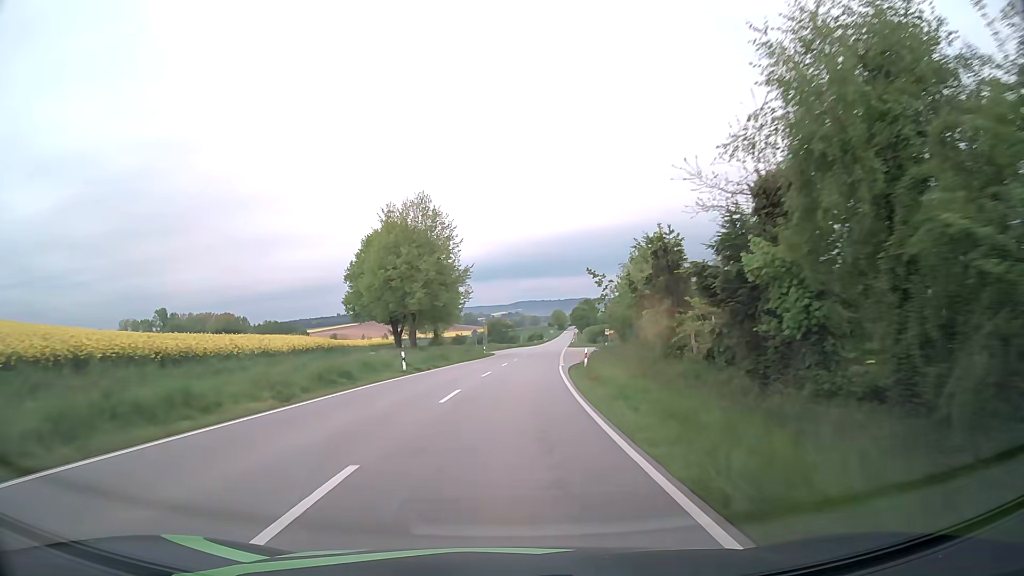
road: secondary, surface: asphalt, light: Day
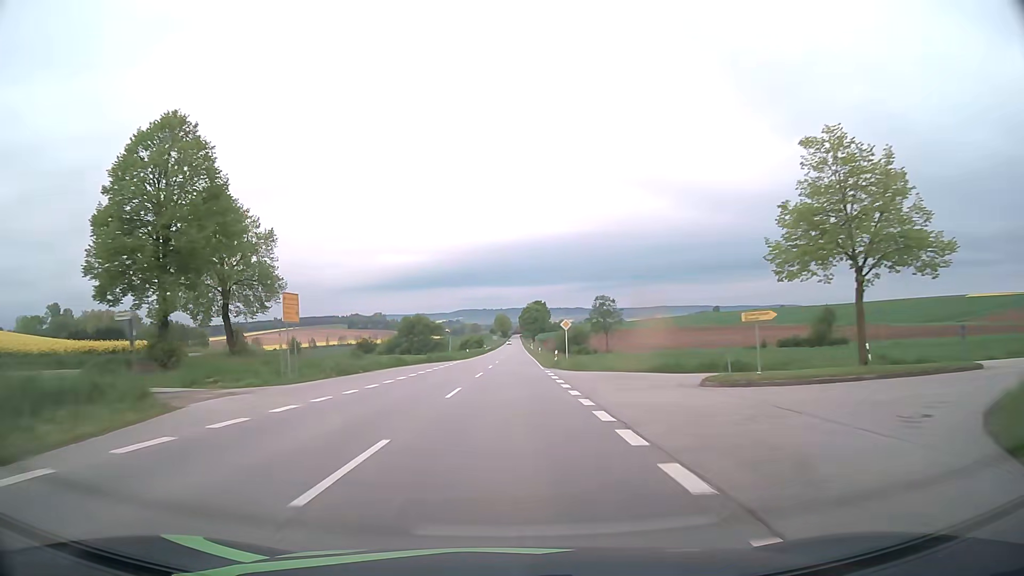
(+4.0, +69.5) m; +5°
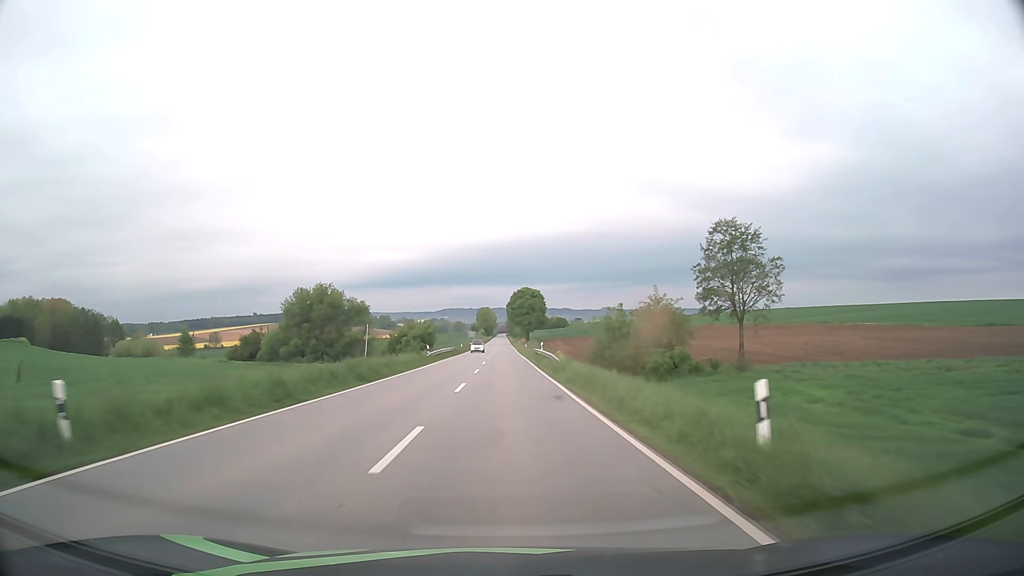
(+0.7, +71.0) m; +1°
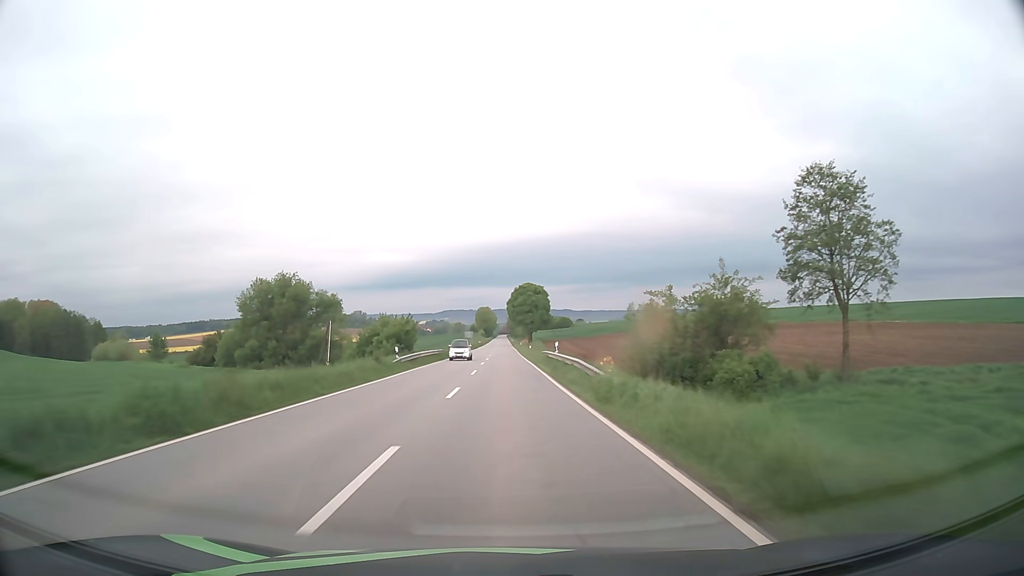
(0.0, +14.3) m; 0°
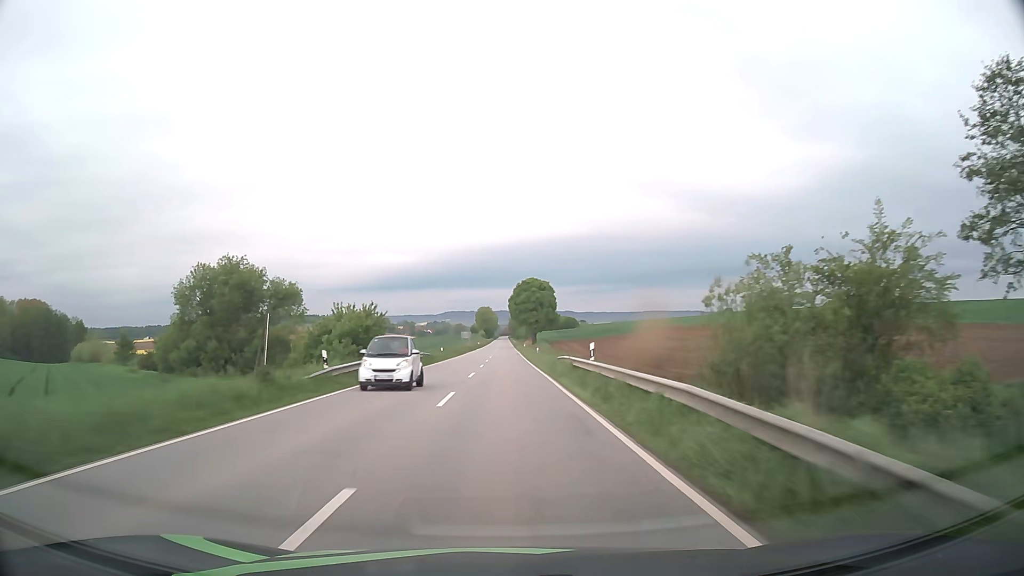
(0.0, +14.4) m; 0°
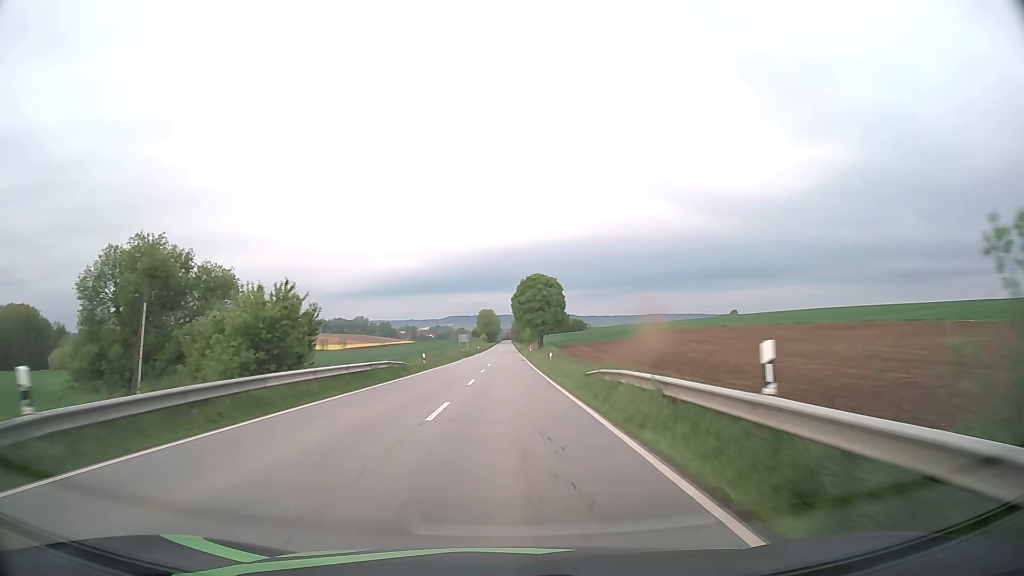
(0.0, +14.4) m; 0°
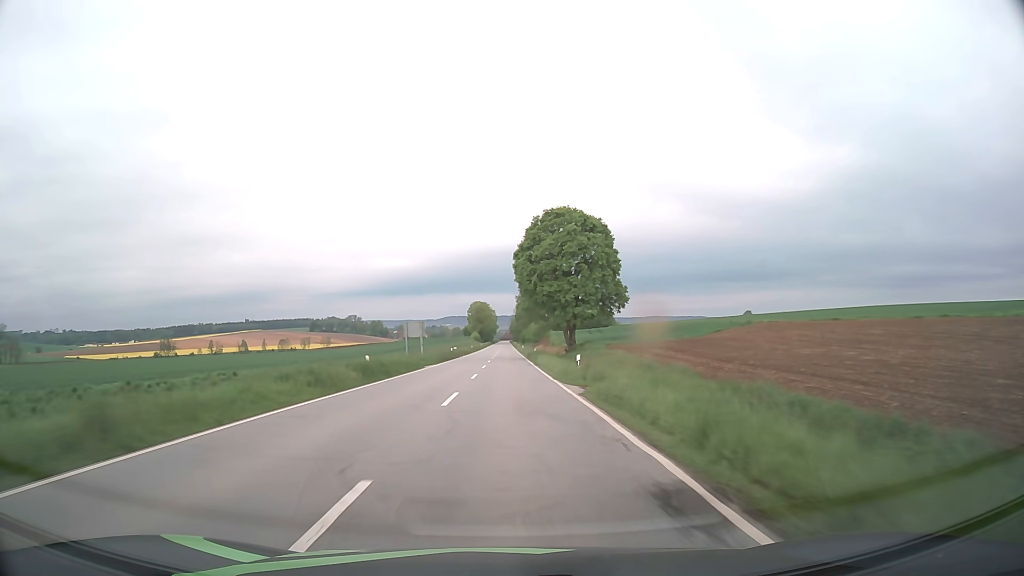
(-0.1, +57.9) m; 0°
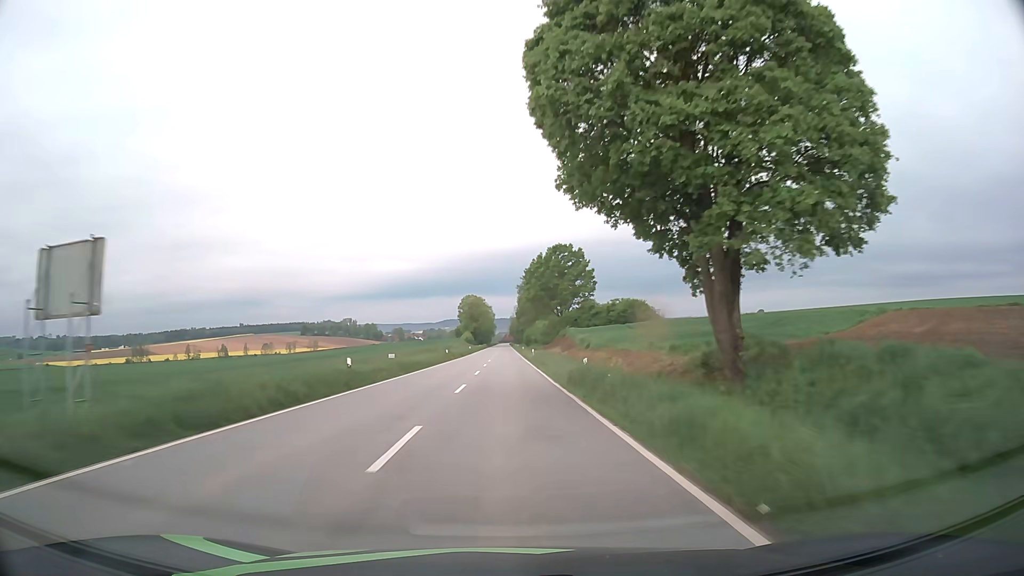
(0.0, +43.5) m; 0°
(0, +10) (0, +20) (0, +30) (0, +40) (0, +50) (0, +60) (0, +70) (0, +80) (0, +90) (0, +100) m
